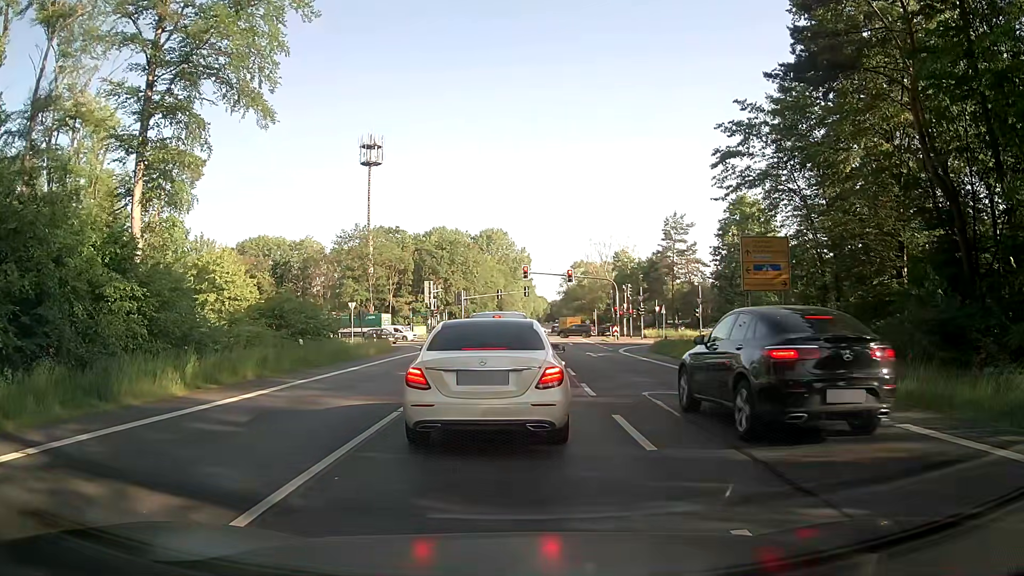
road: primary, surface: asphalt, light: Day
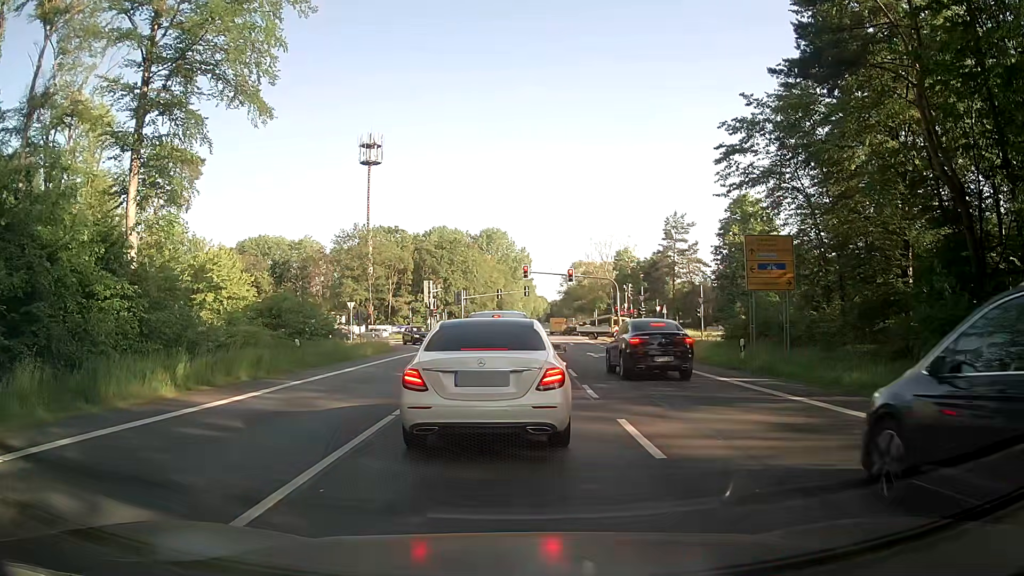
(0.0, +0.5) m; 0°
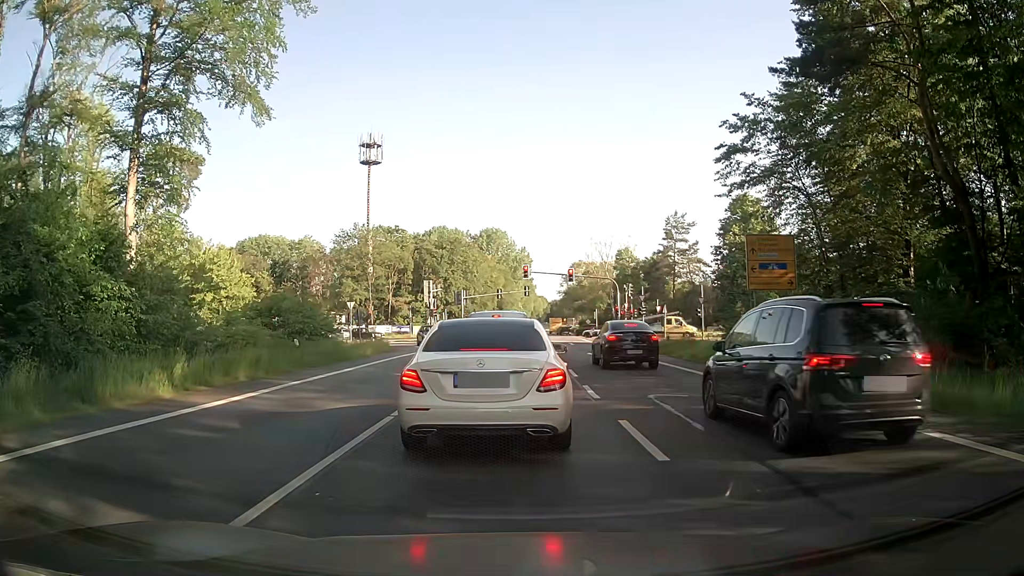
(0.0, +0.1) m; 0°
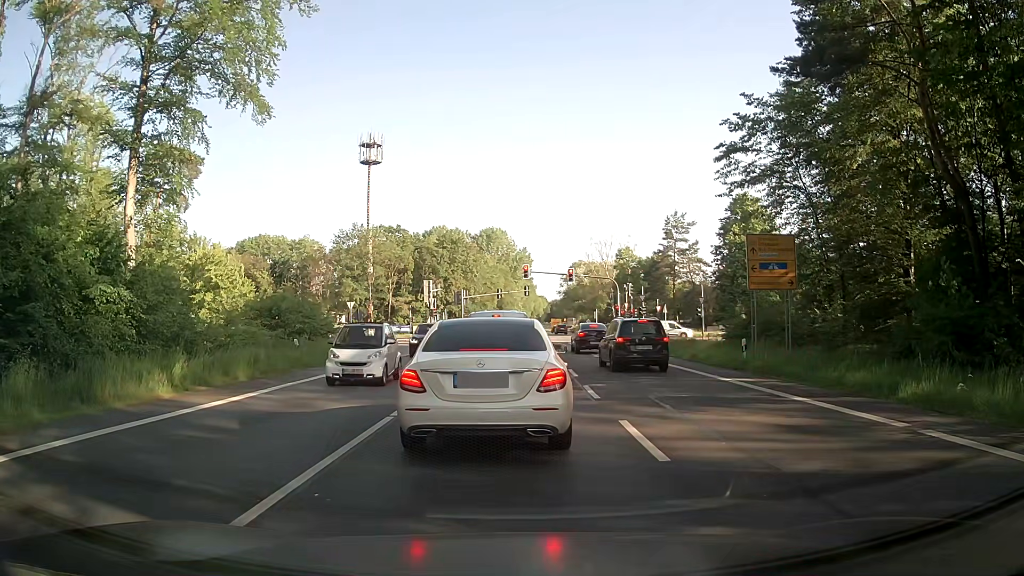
(0.0, +0.1) m; 0°
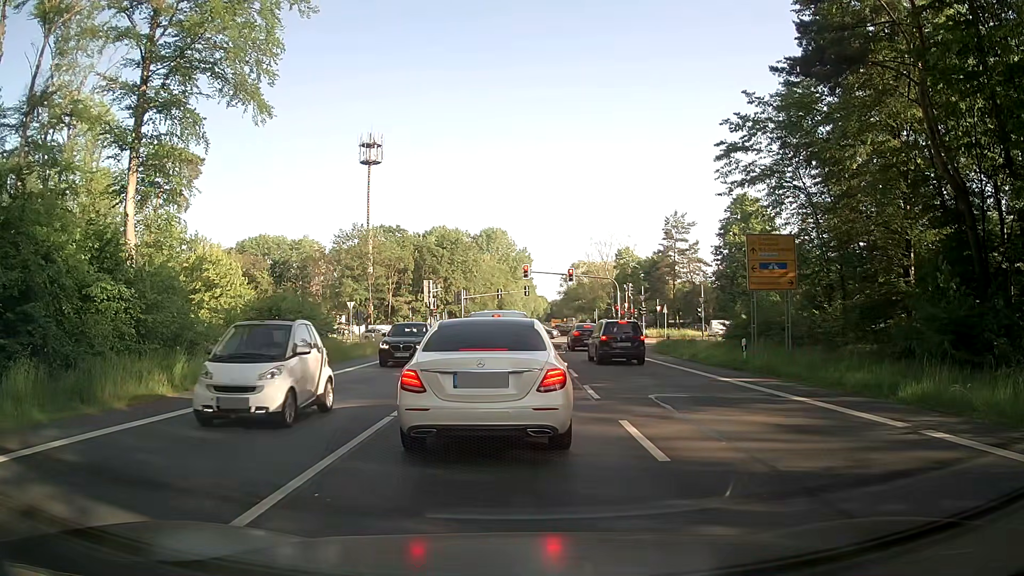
(0.0, 0.0) m; 0°
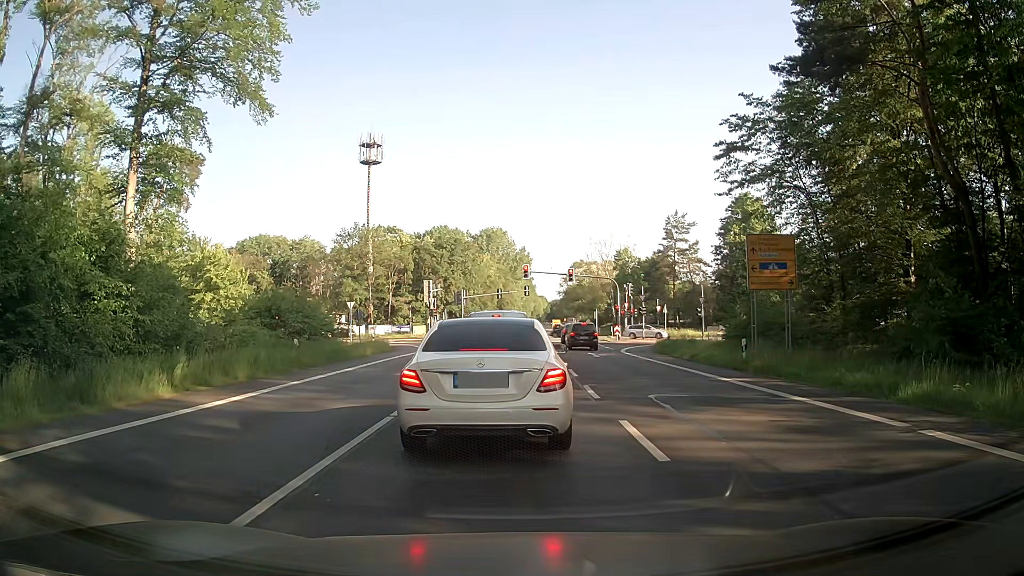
(0.0, 0.0) m; 0°
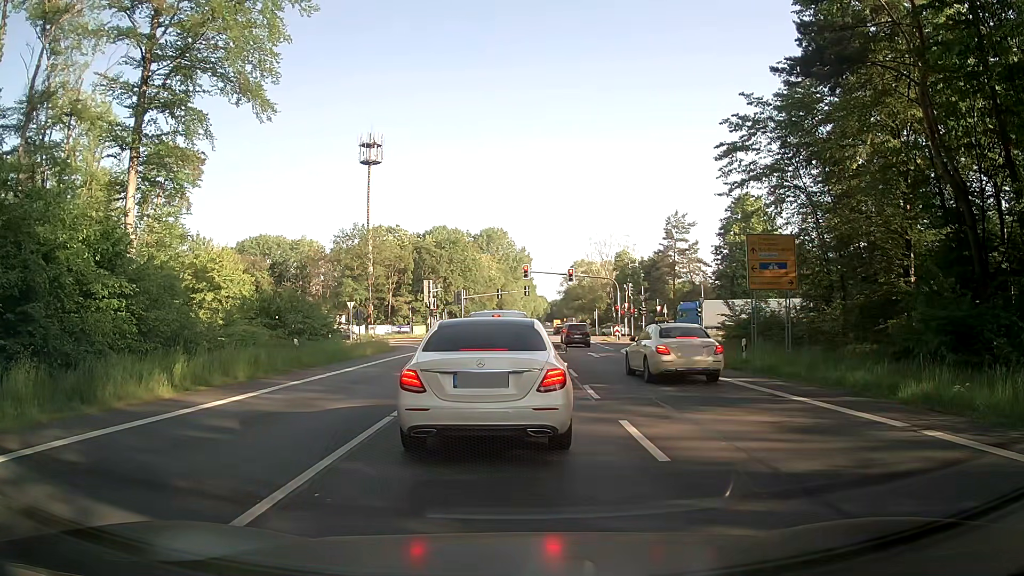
(0.0, 0.0) m; 0°
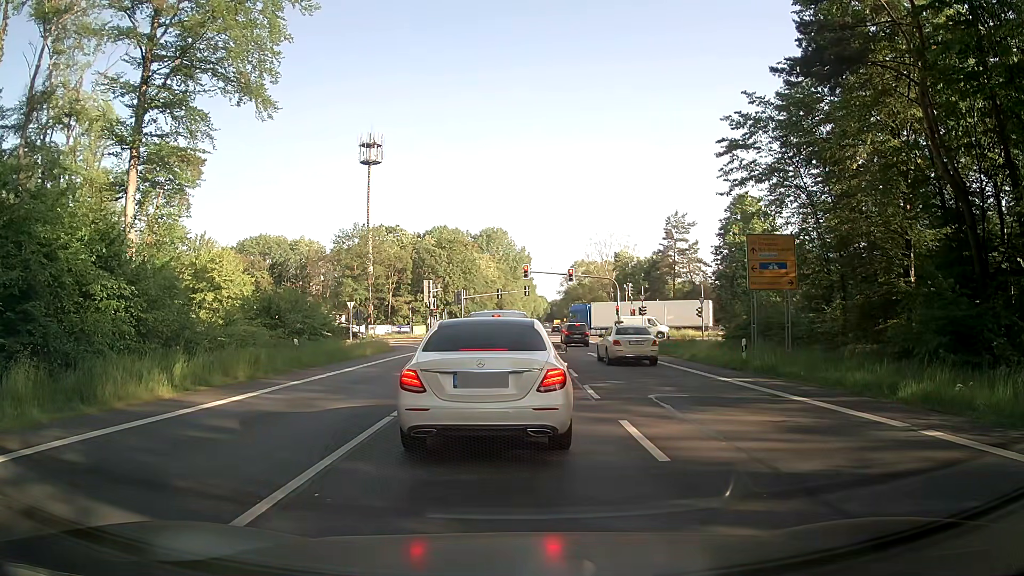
(0.0, 0.0) m; 0°
